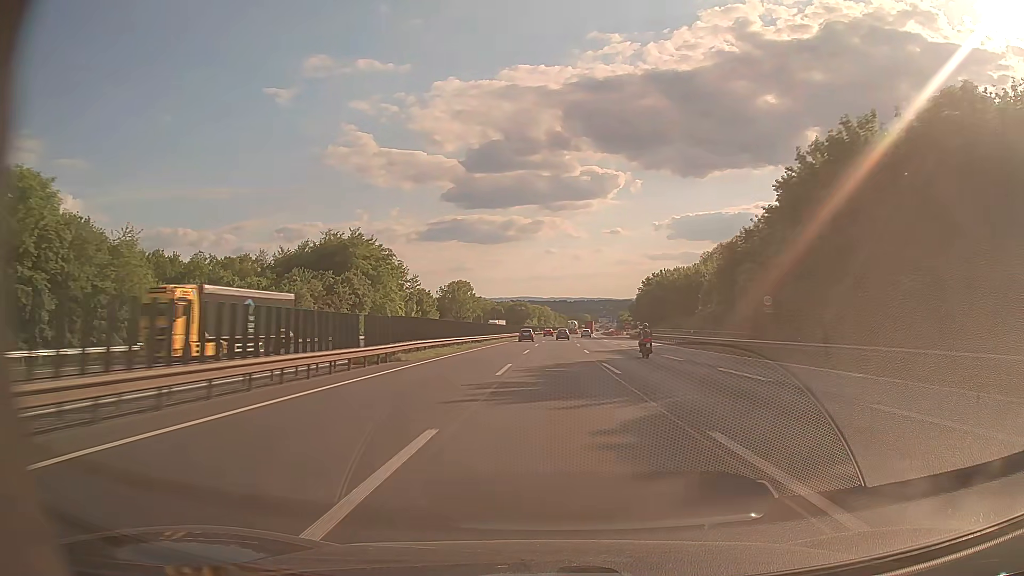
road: motorway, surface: asphalt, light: Day
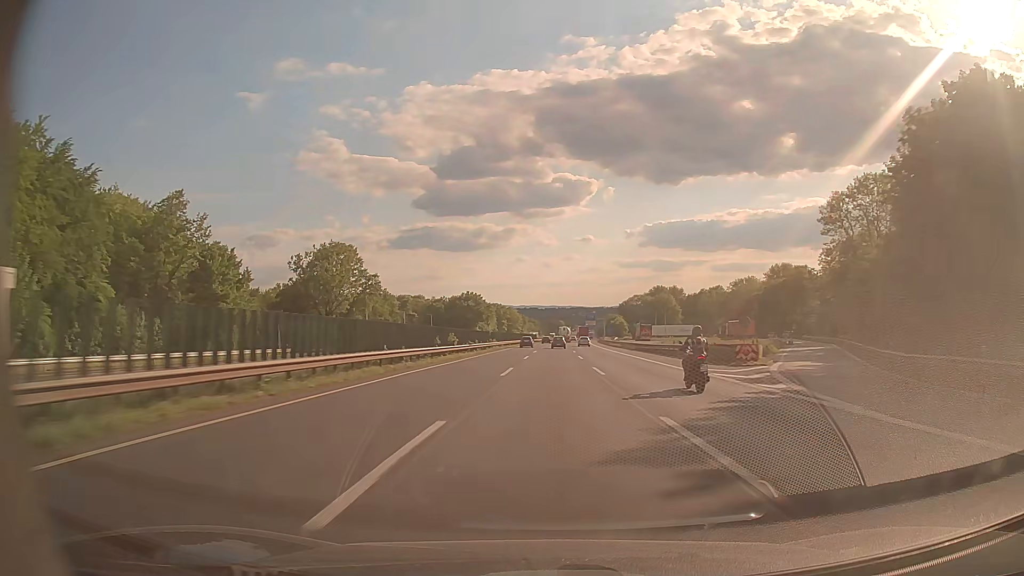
(+2.3, +104.8) m; +2°
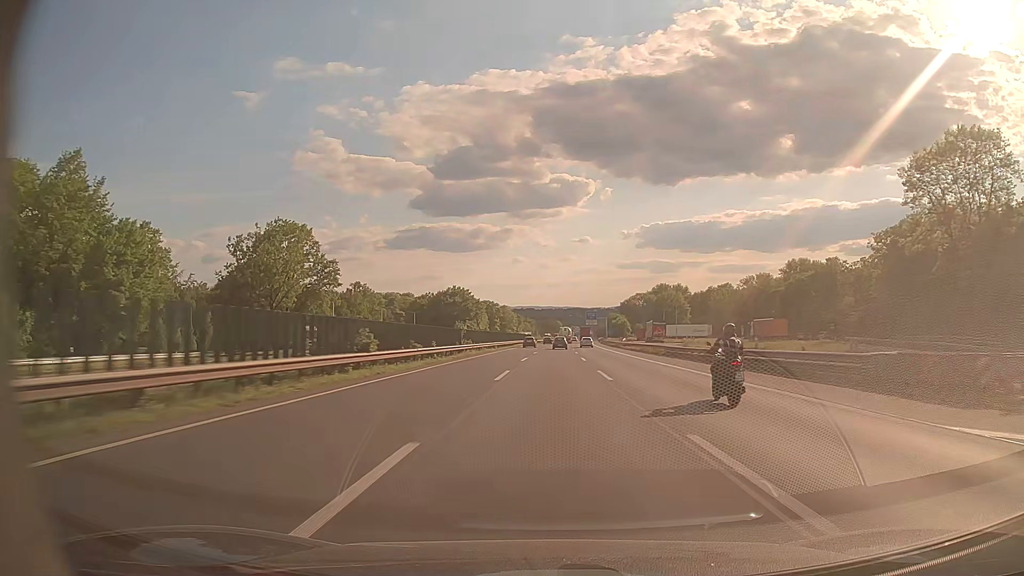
(+0.1, +21.4) m; 0°
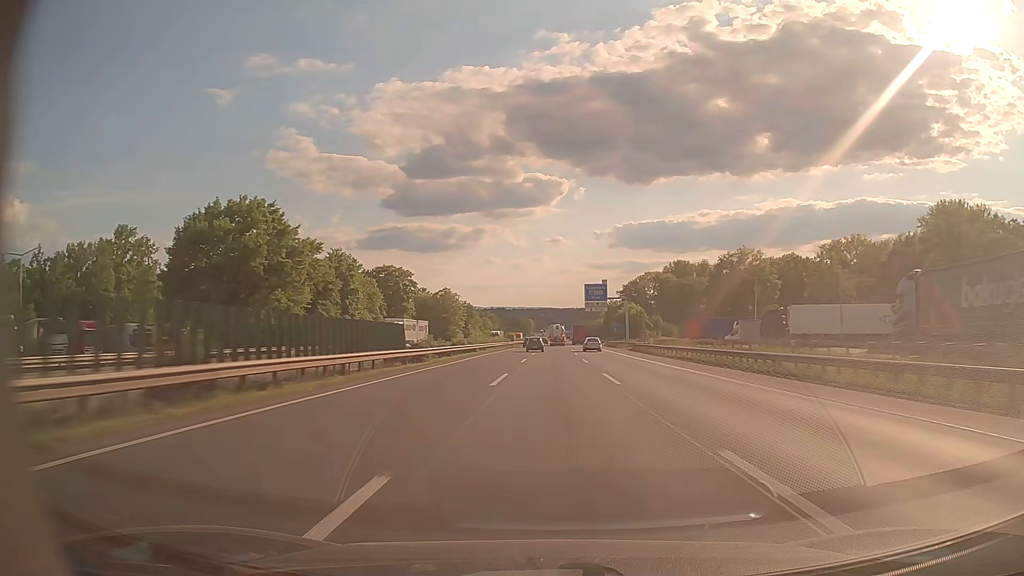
(+2.0, +110.1) m; +2°
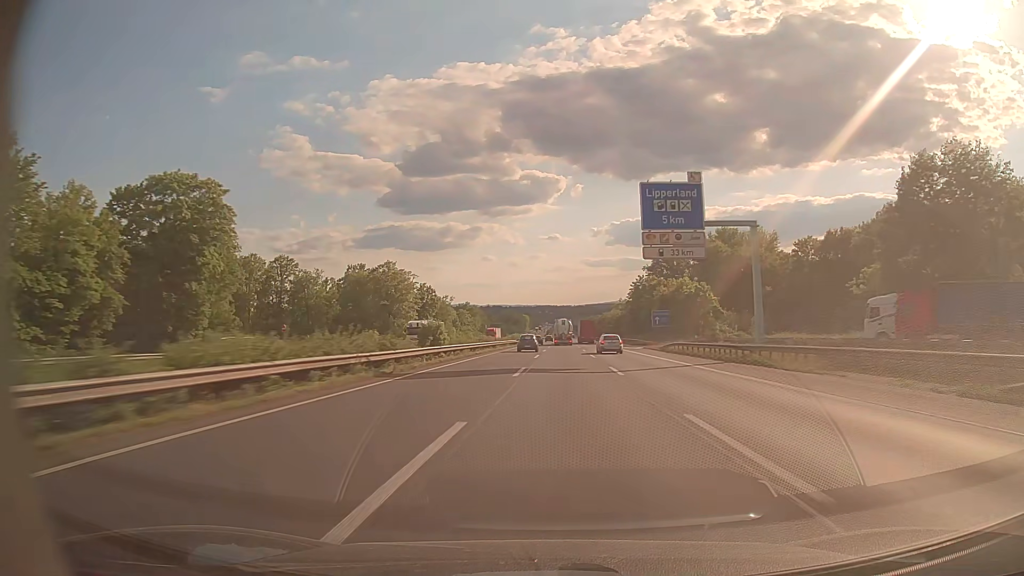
(+0.6, +68.4) m; 0°
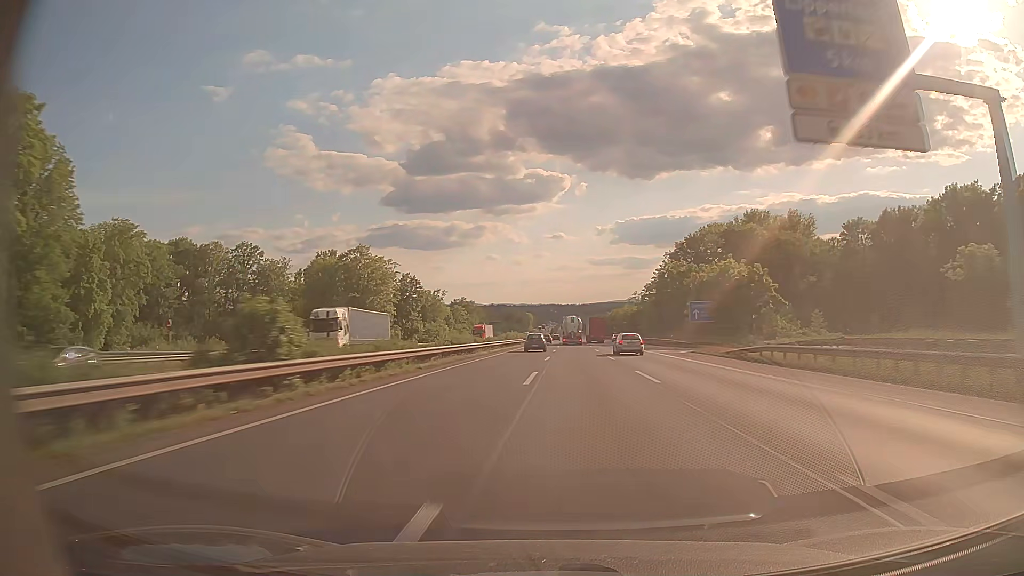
(-0.1, +23.0) m; 0°
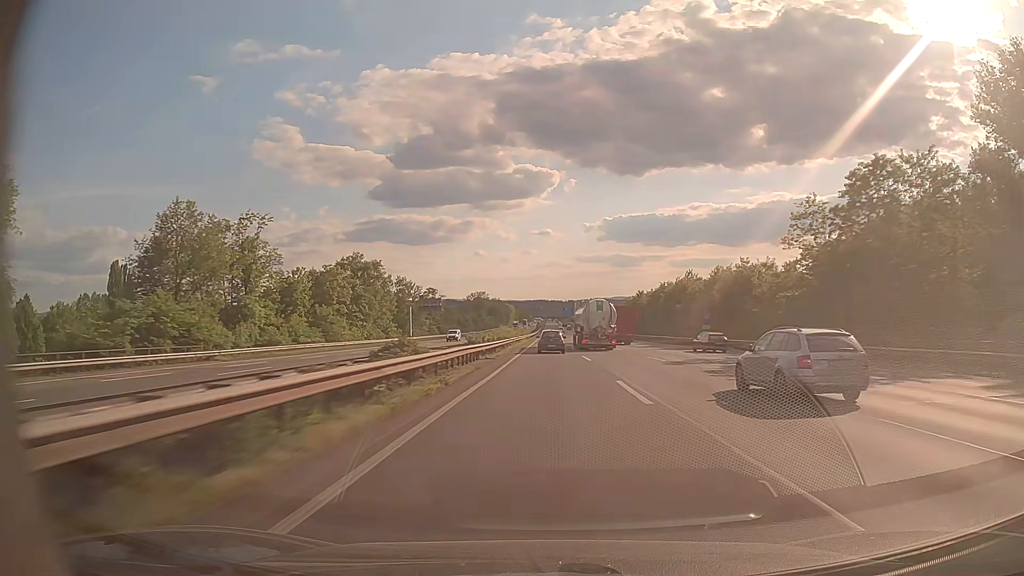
(+0.6, +112.5) m; +1°
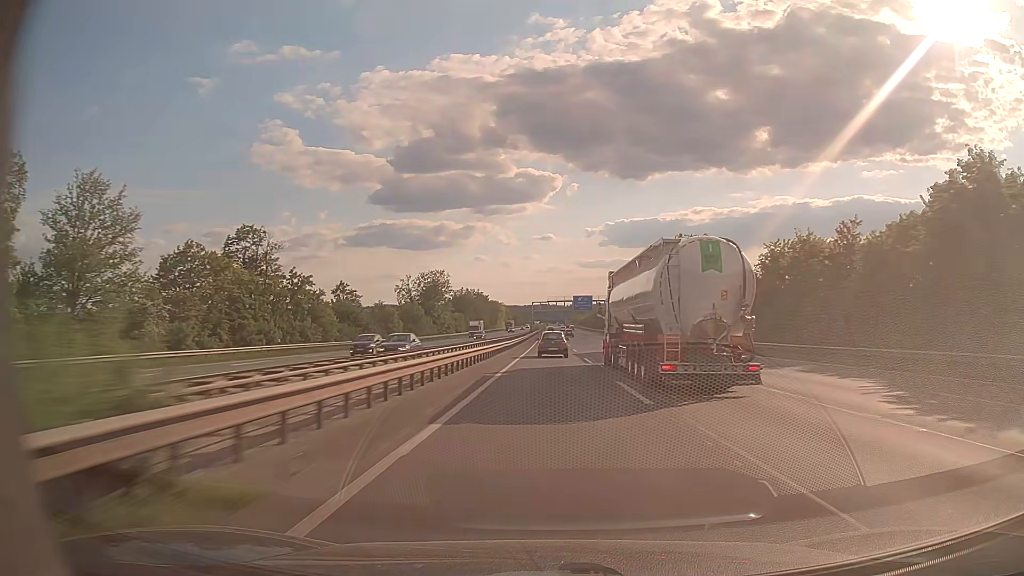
(+0.2, +108.4) m; 0°
(0, +10) (0, +20) (0, +30) (0, +40) (0, +50) (0, +60) (0, +70) (0, +80) (0, +90) (0, +100) m
